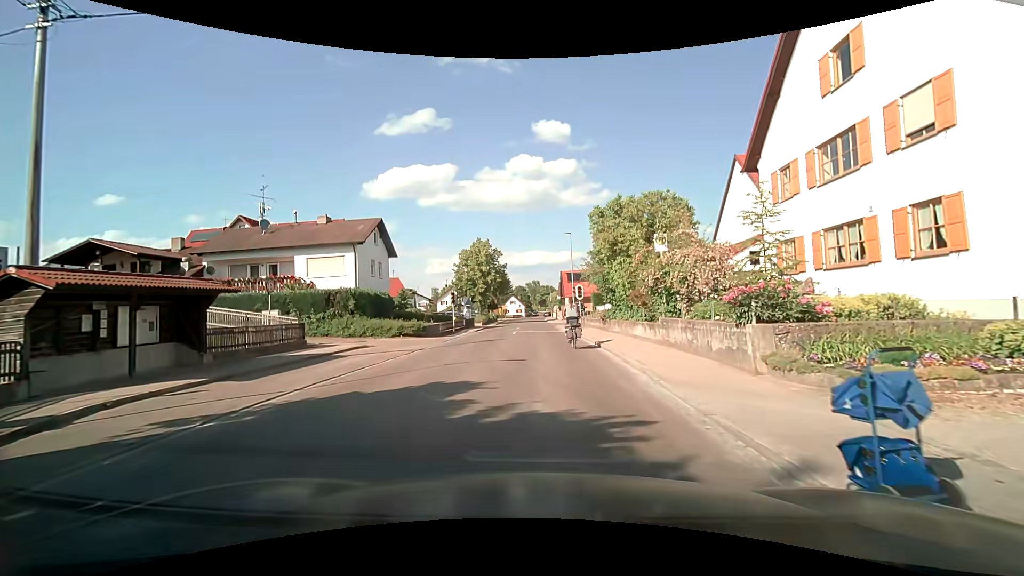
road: secondary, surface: asphalt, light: Day
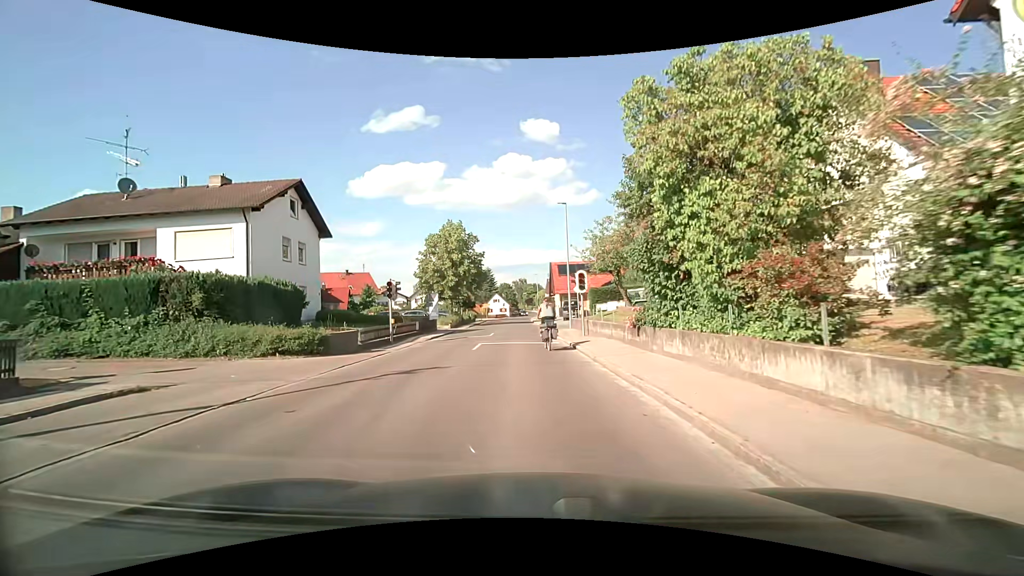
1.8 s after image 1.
(+0.2, +12.5) m; +1°
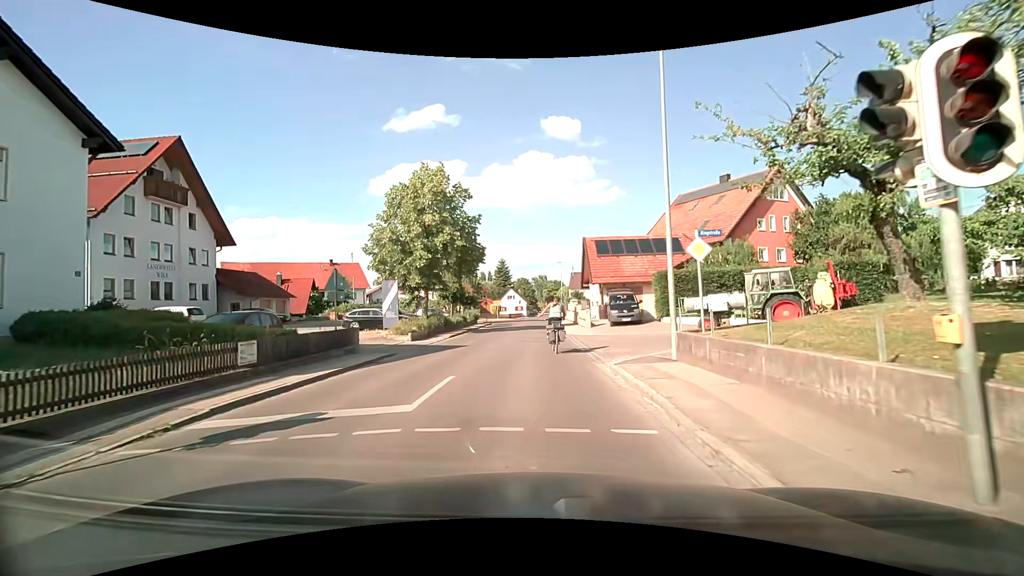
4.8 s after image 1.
(-0.4, +20.6) m; -2°
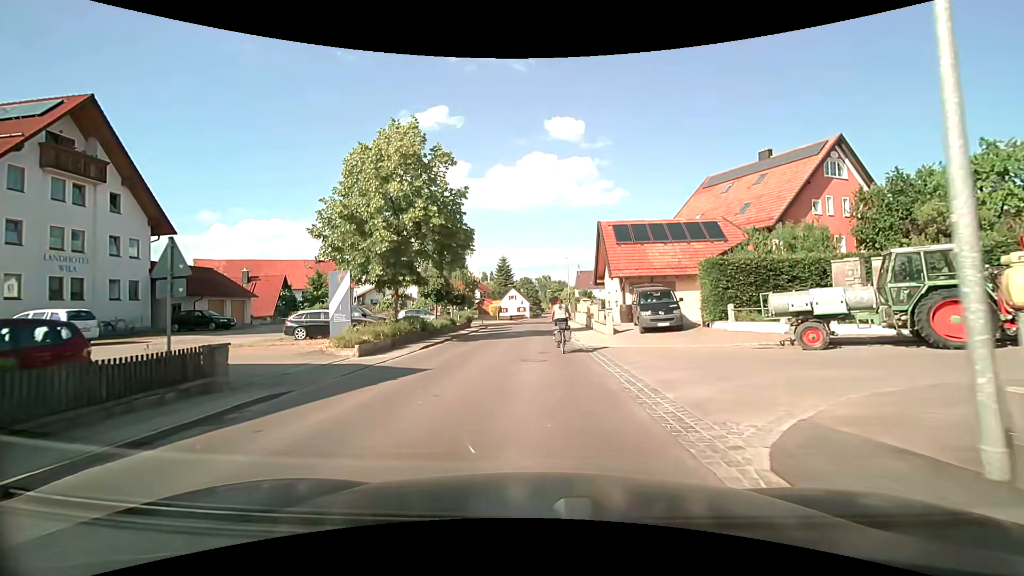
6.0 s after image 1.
(-0.1, +7.9) m; -1°
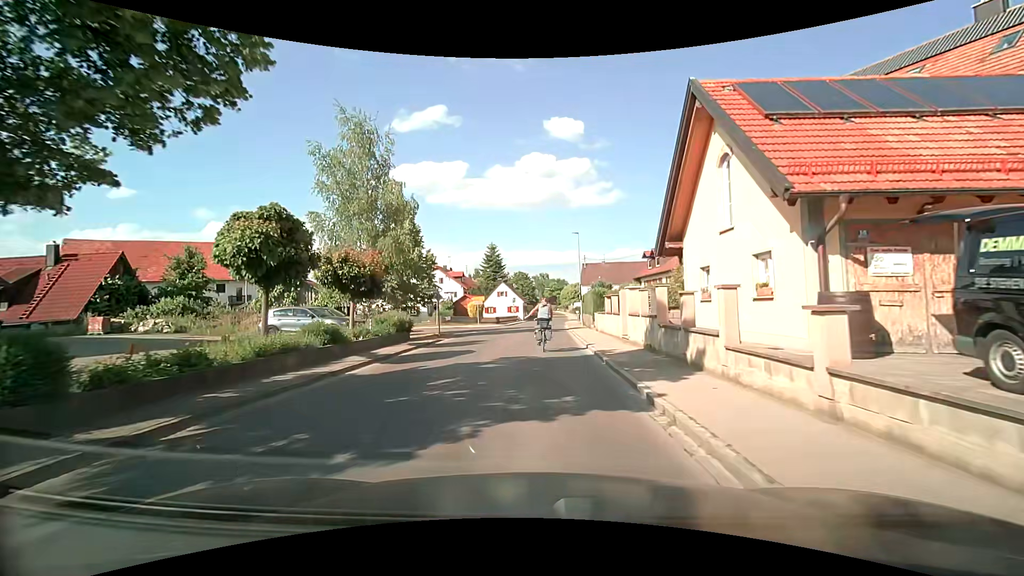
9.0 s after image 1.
(+0.3, +21.1) m; +1°
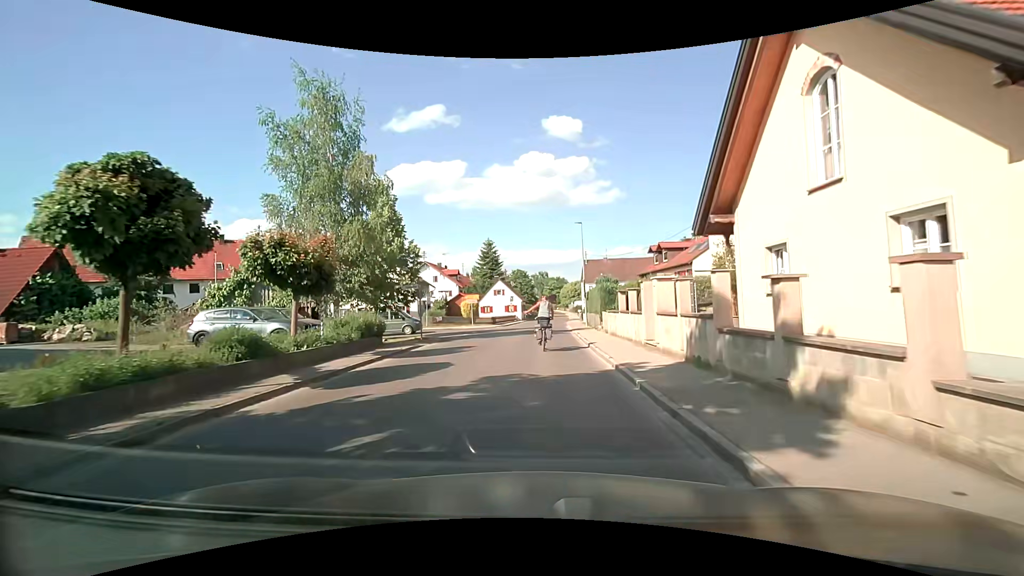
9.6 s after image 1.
(0.0, +4.4) m; 0°
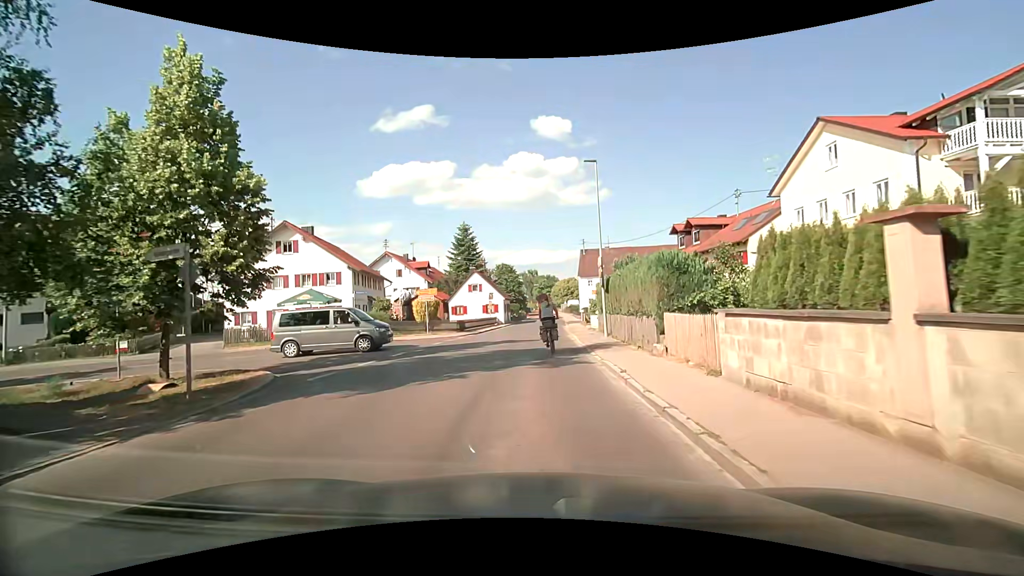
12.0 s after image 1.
(+0.1, +16.3) m; +1°
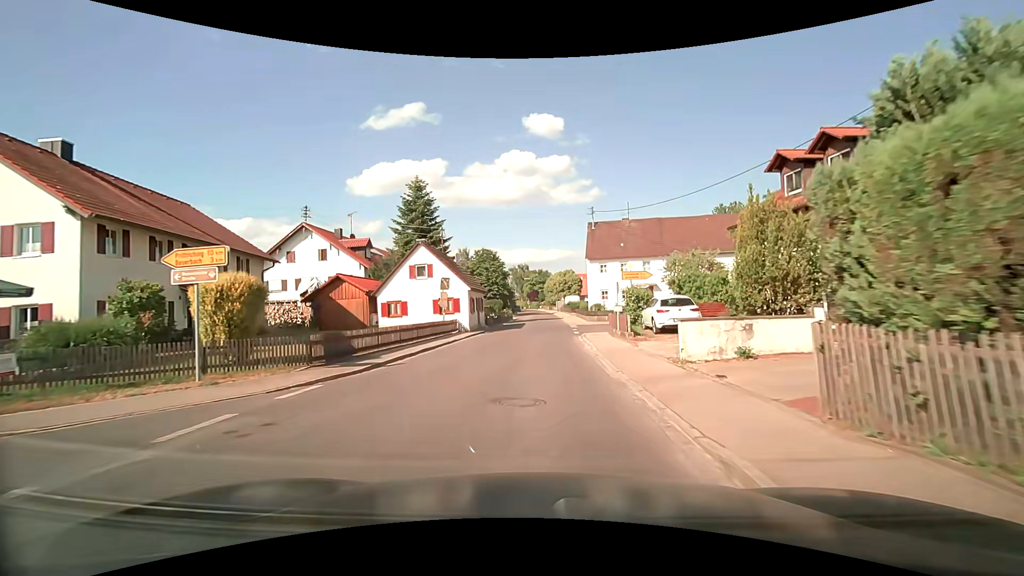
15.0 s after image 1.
(+0.1, +23.2) m; +1°
(0, +10) (0, +20) (0, +30) (+1, +40) (+1, +50) (+1, +60) (+1, +70) (+1, +80) (+1, +90) (0, +100) m
